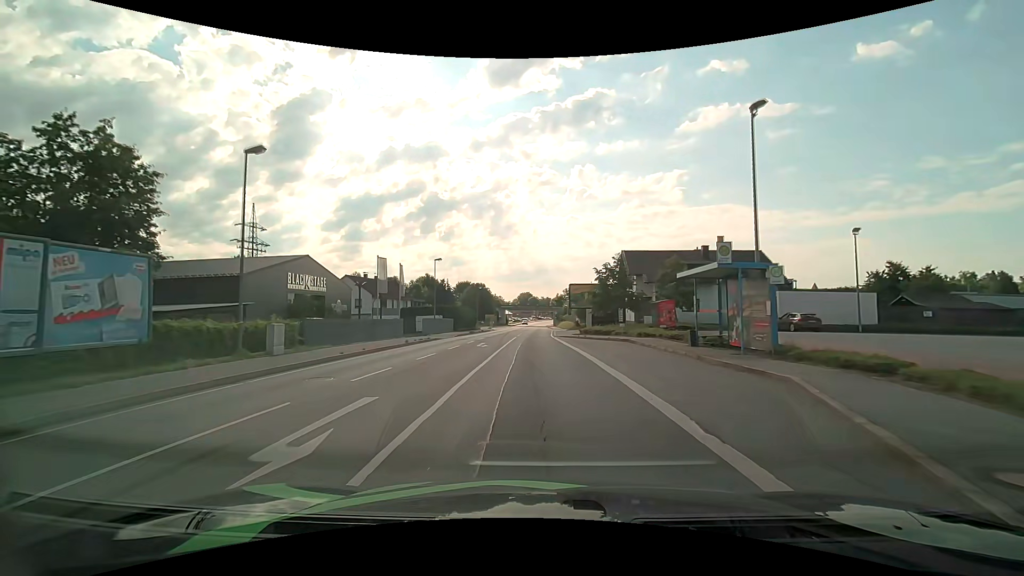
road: primary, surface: asphalt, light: Day
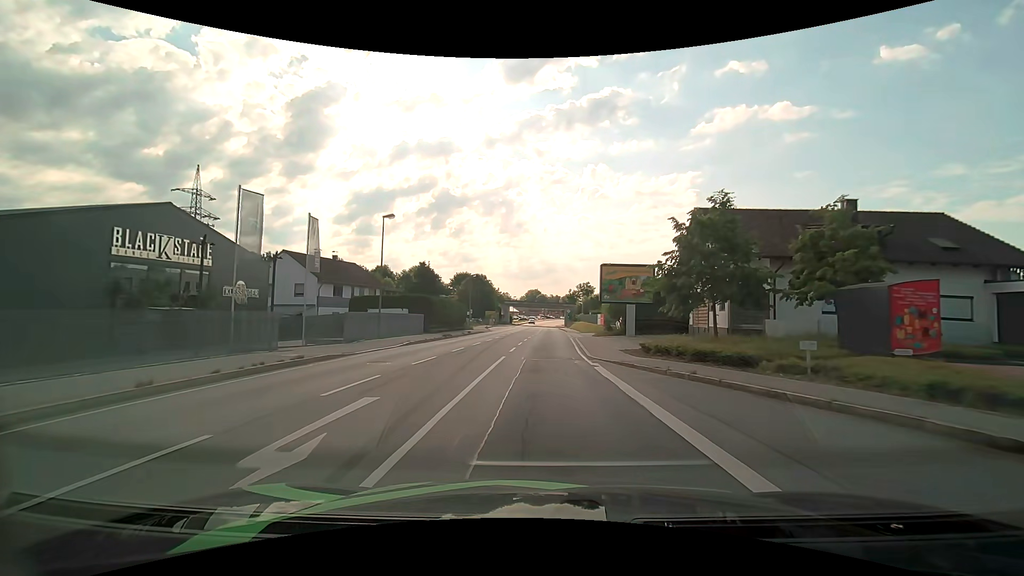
(-0.3, +21.2) m; -1°
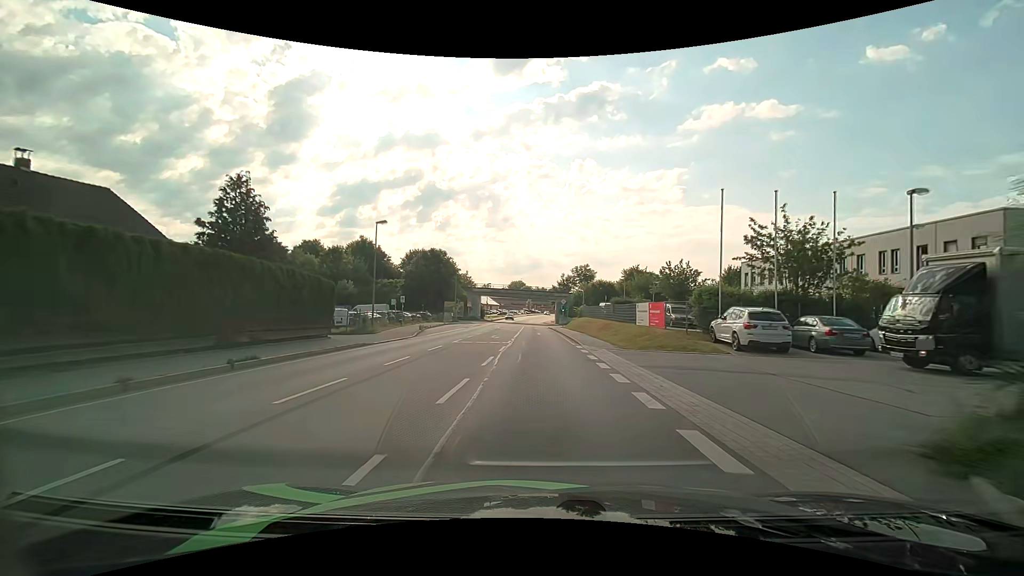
(+0.6, +36.9) m; +1°
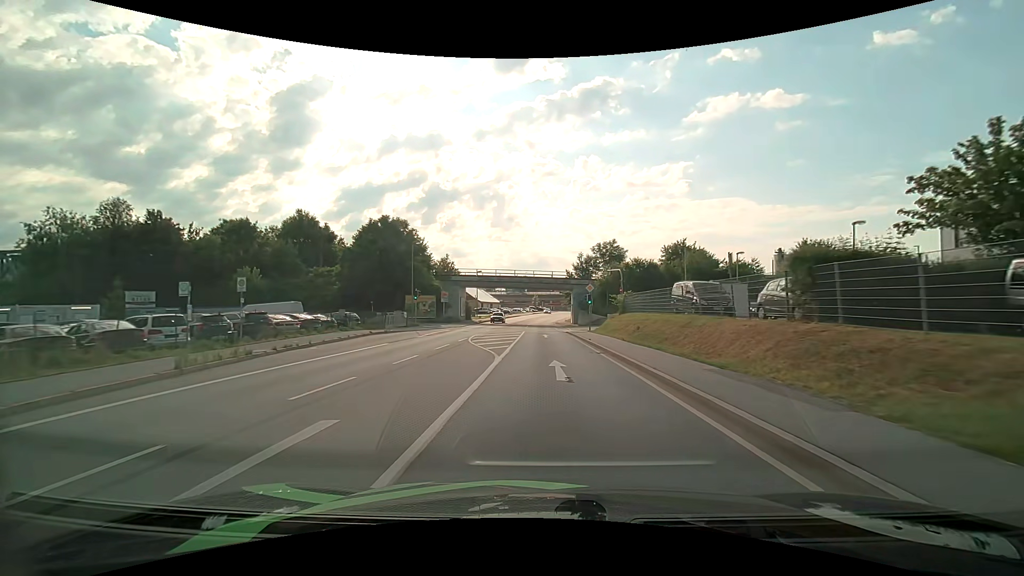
(-0.1, +30.0) m; 0°
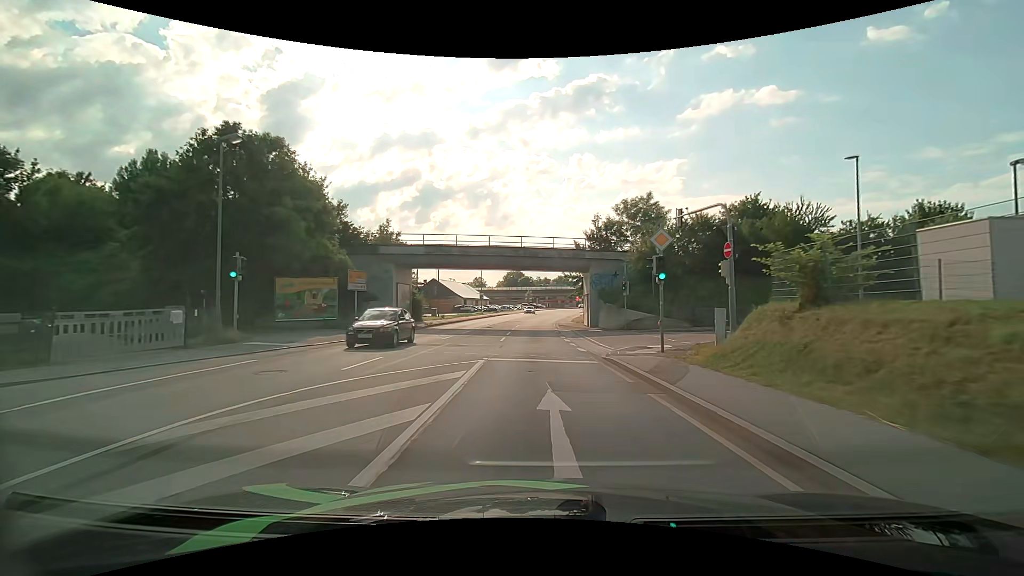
(+0.1, +27.8) m; 0°
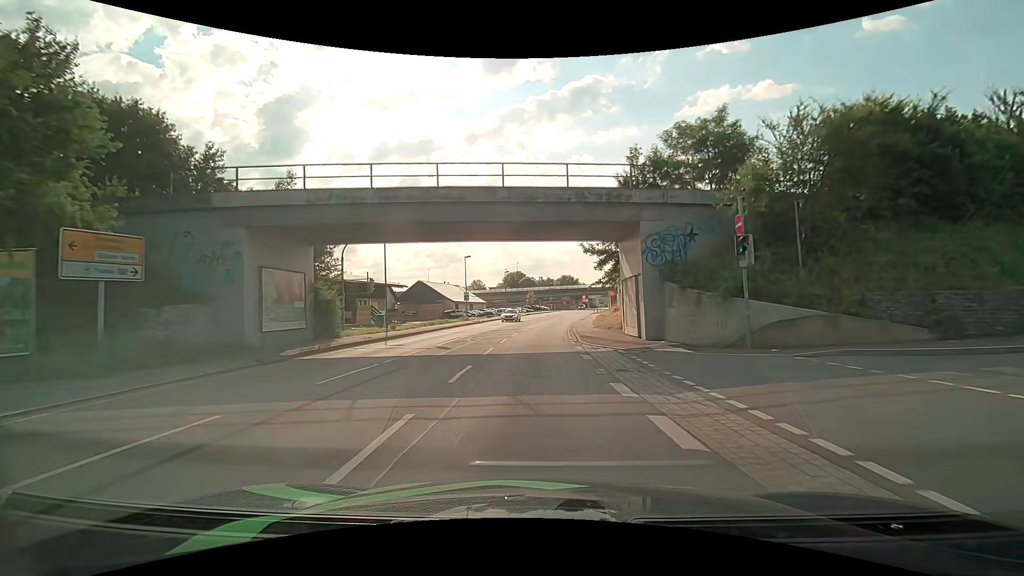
(+0.1, +19.7) m; -1°
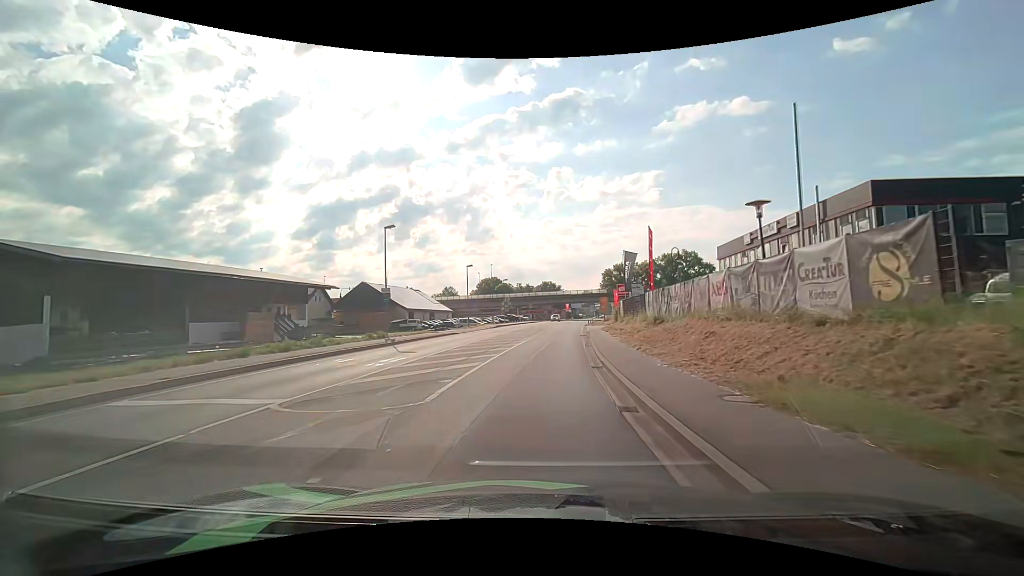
(+0.7, +26.5) m; +3°
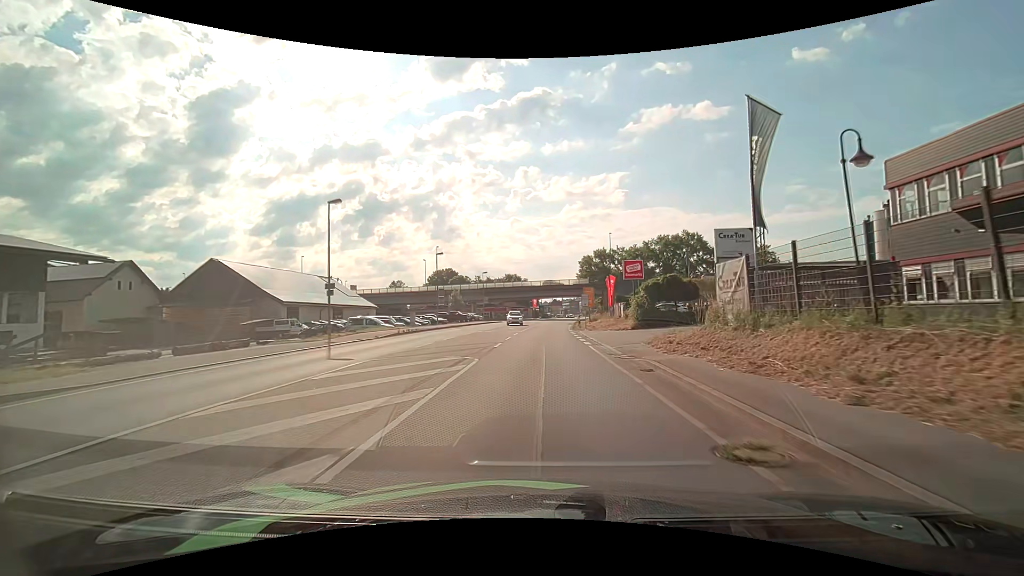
(+0.7, +35.1) m; +4°
(0, +10) (0, +20) (0, +30) (0, +40) (+1, +50) (+1, +60) (+2, +70) (+3, +80) (+4, +90) (+5, +100) m
